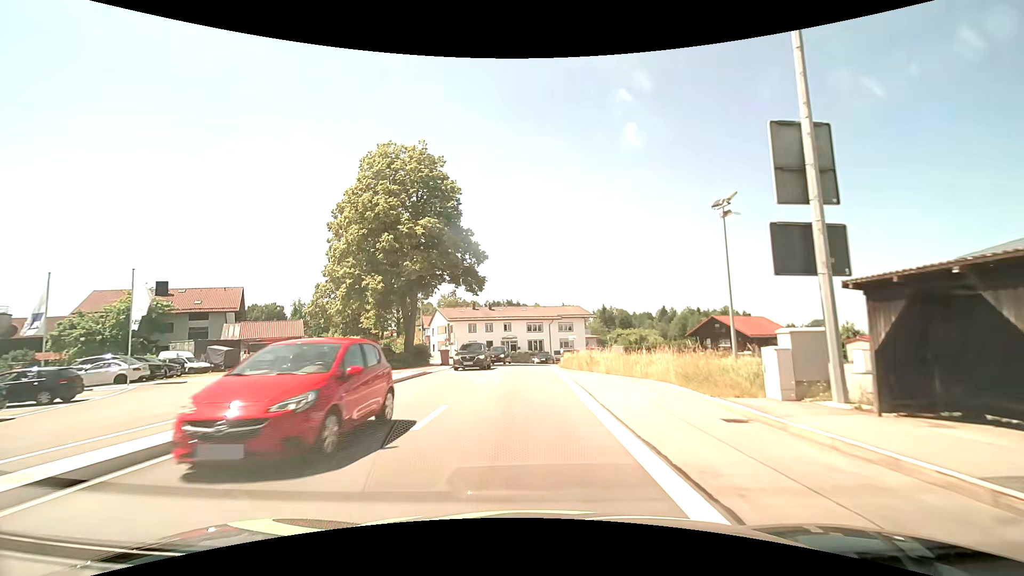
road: tertiary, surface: asphalt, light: Day
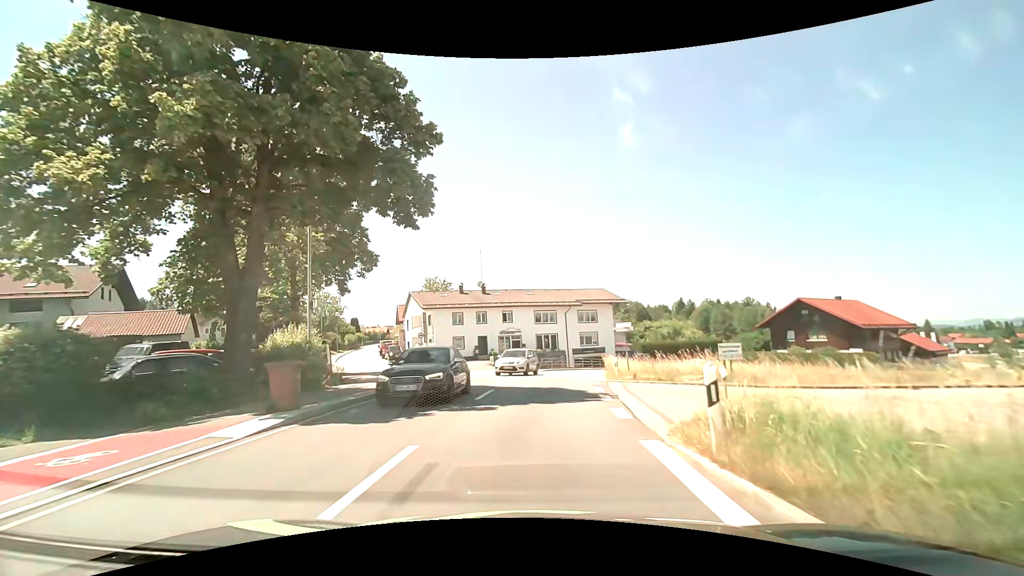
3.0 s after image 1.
(-0.4, +22.2) m; -1°
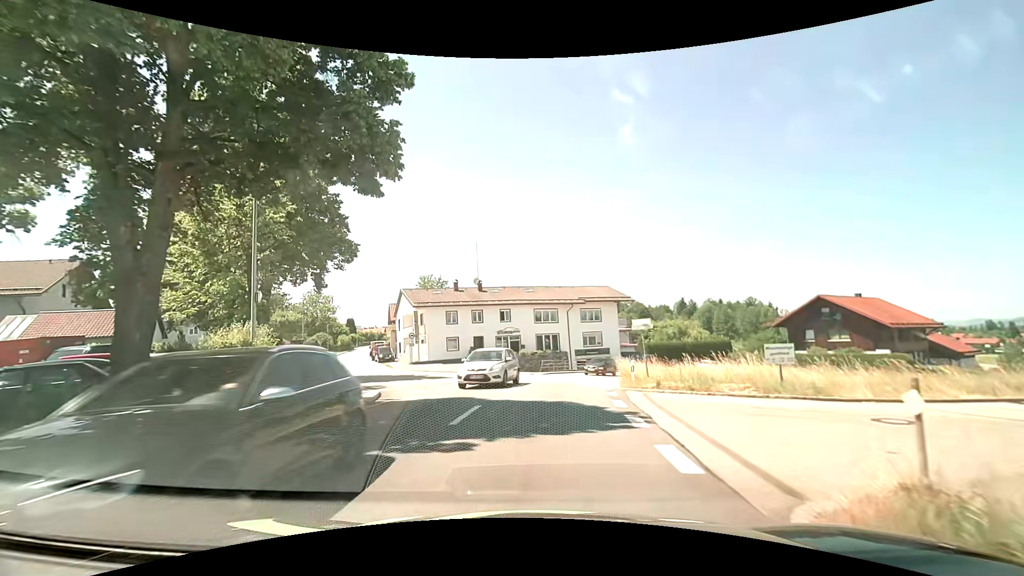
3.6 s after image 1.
(0.0, +3.9) m; 0°
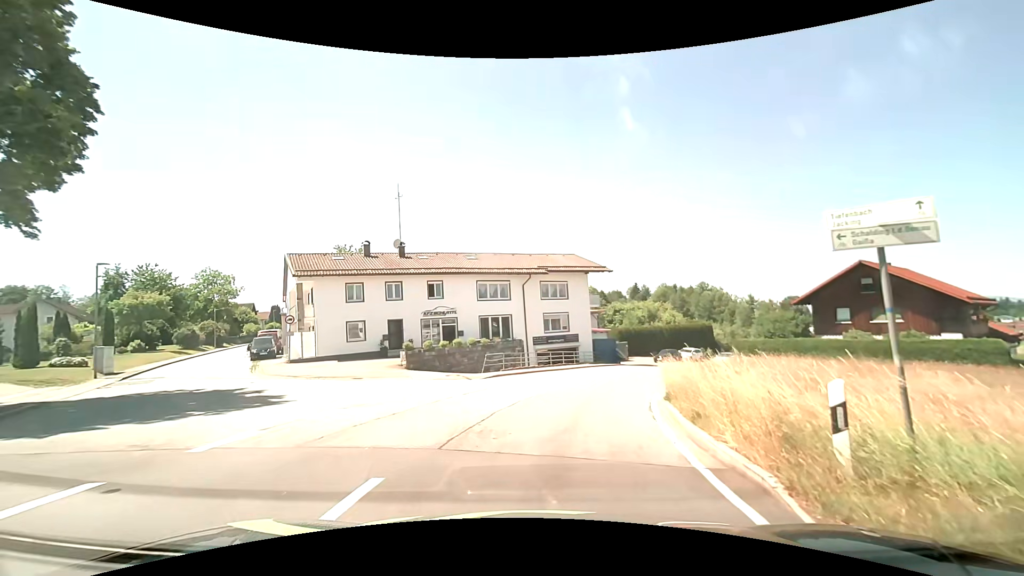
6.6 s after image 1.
(+0.4, +15.4) m; +6°
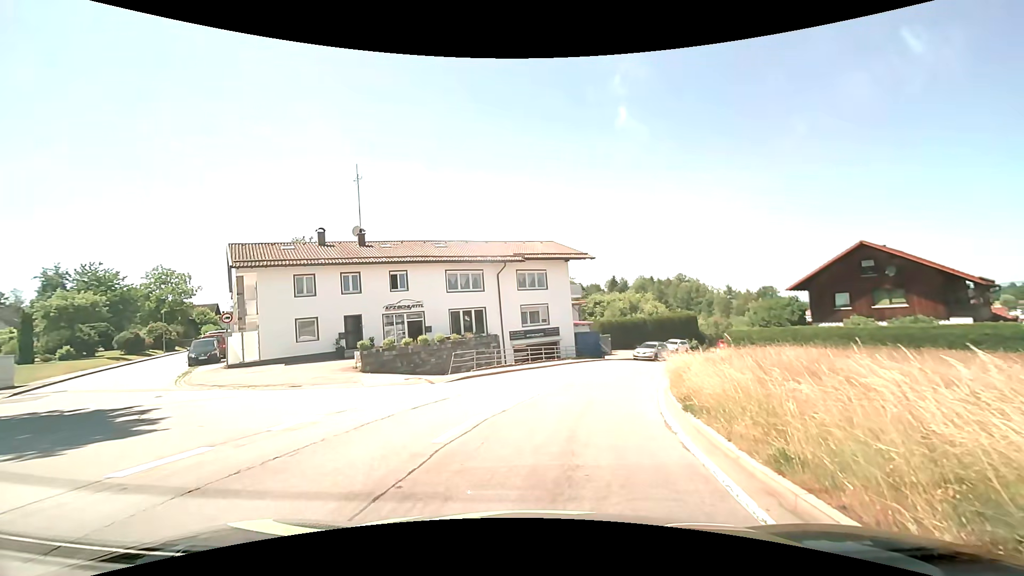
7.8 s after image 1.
(0.0, +3.7) m; +2°
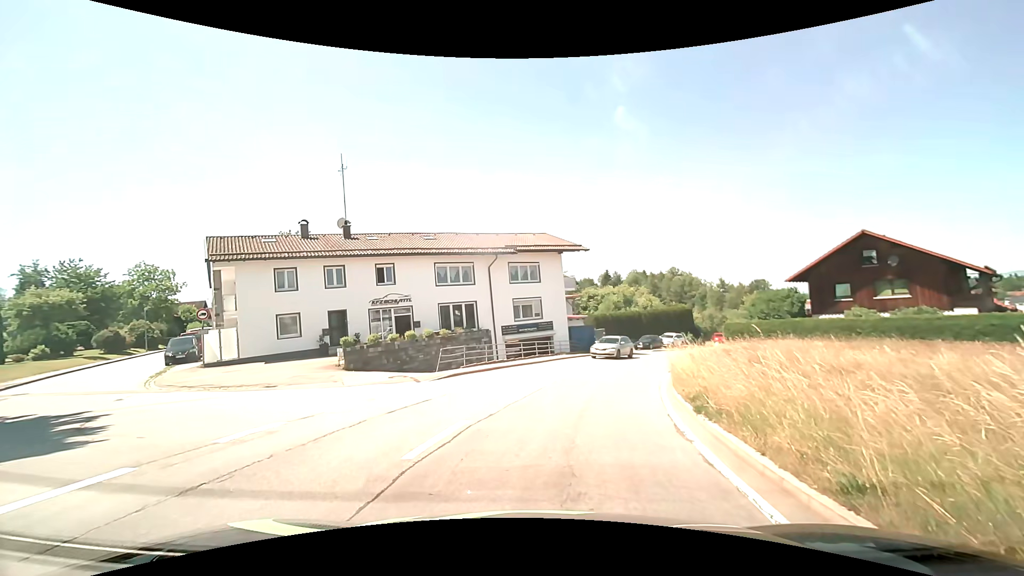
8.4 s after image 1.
(0.0, +1.2) m; 0°
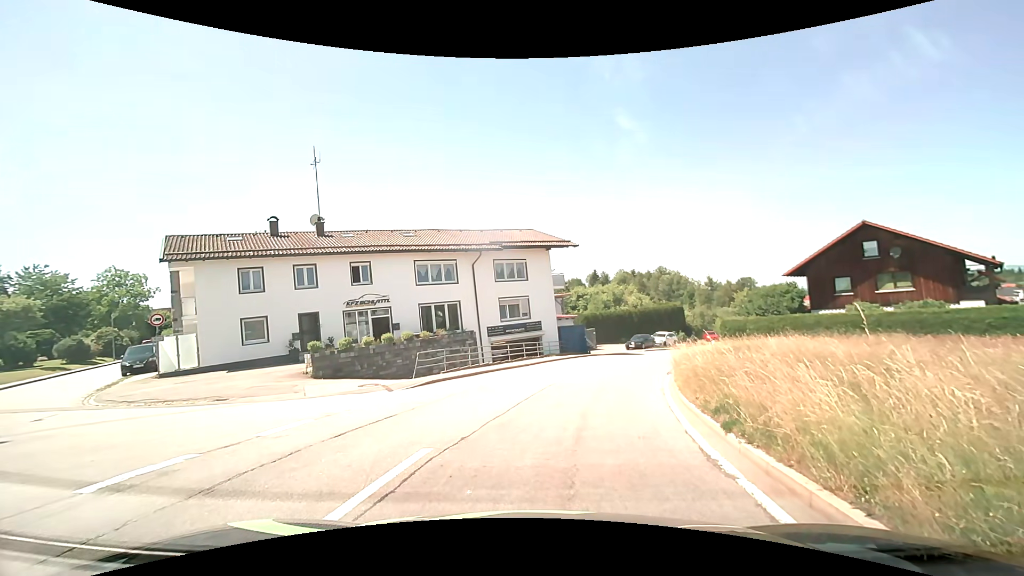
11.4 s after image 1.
(0.0, +1.9) m; +1°
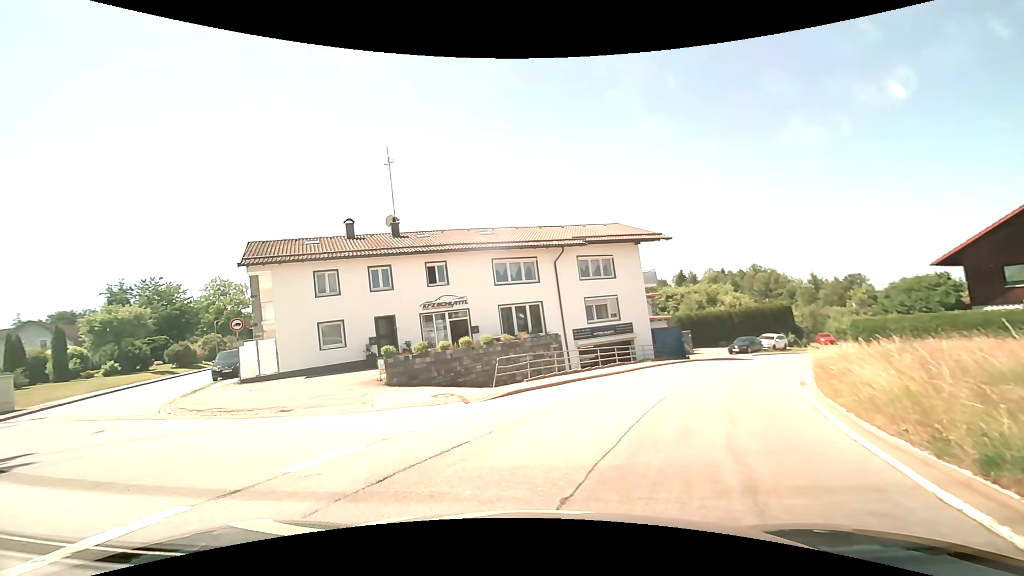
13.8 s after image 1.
(-0.2, +2.8) m; -11°
(-4, +9) (-12, +15) (-18, +23) (-23, +32) (-26, +41) (-29, +51) (-31, +61) (-34, +70) (-37, +80) (-39, +89) m
